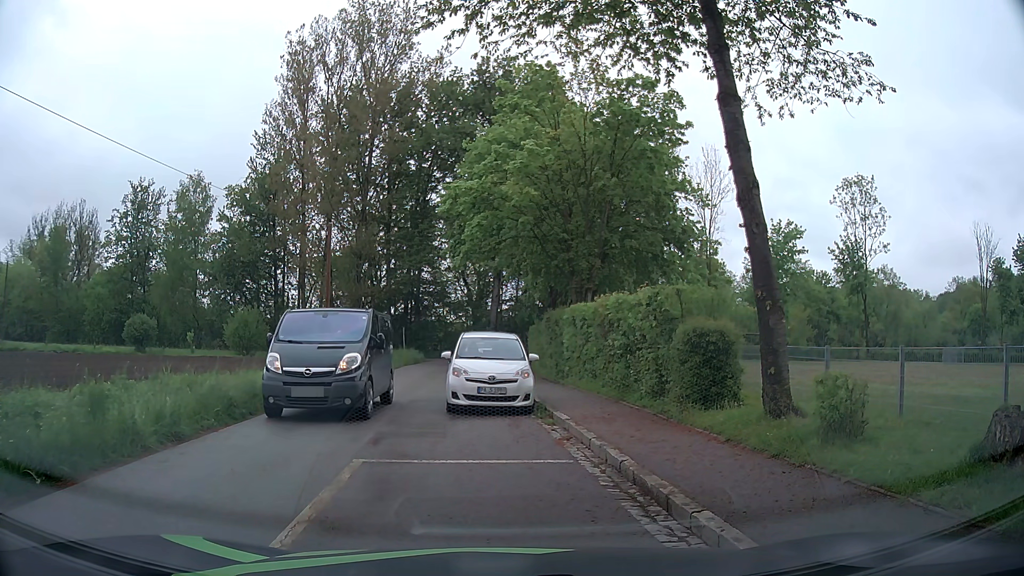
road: tertiary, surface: asphalt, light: Day
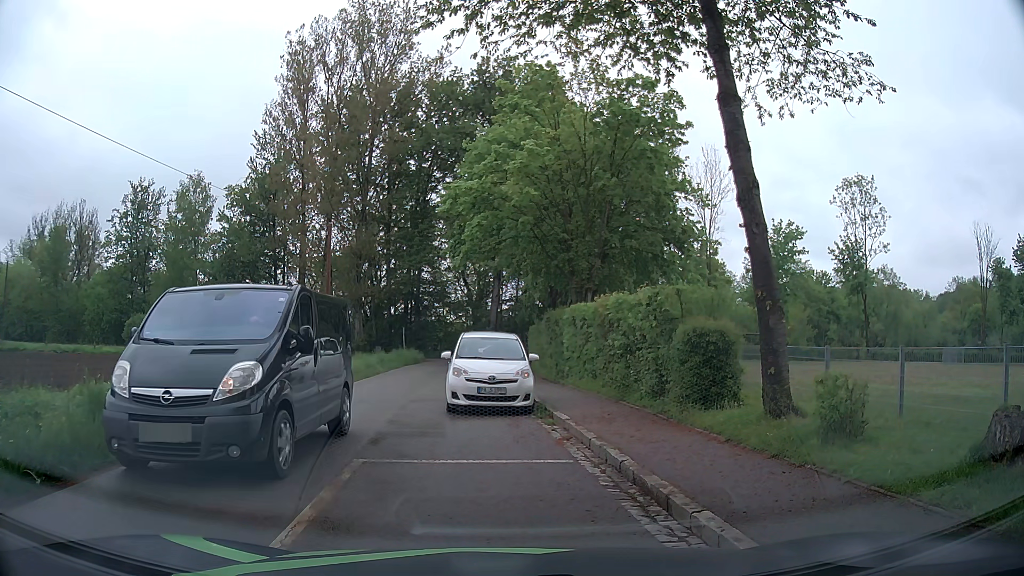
(0.0, 0.0) m; 0°
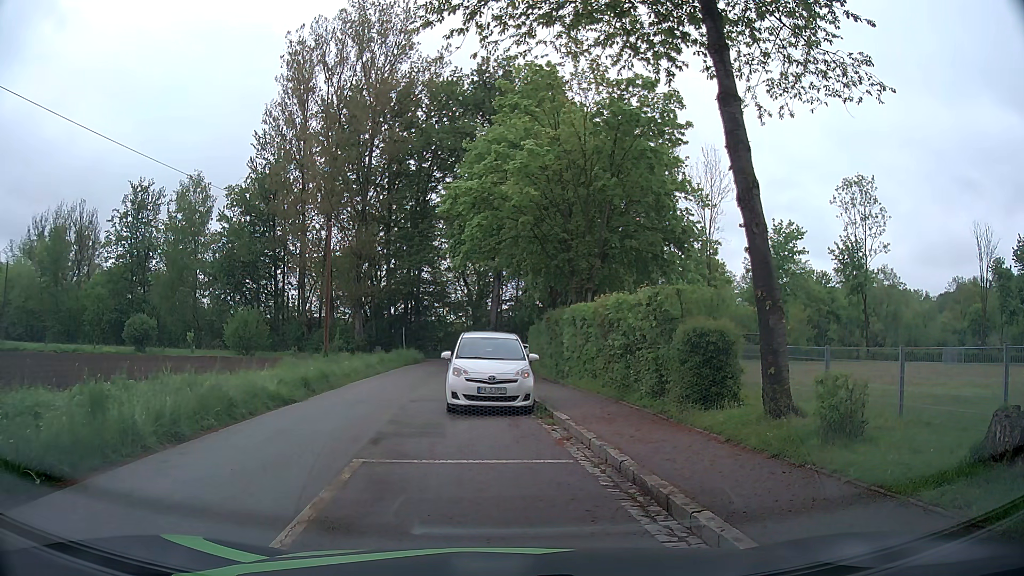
(0.0, 0.0) m; 0°
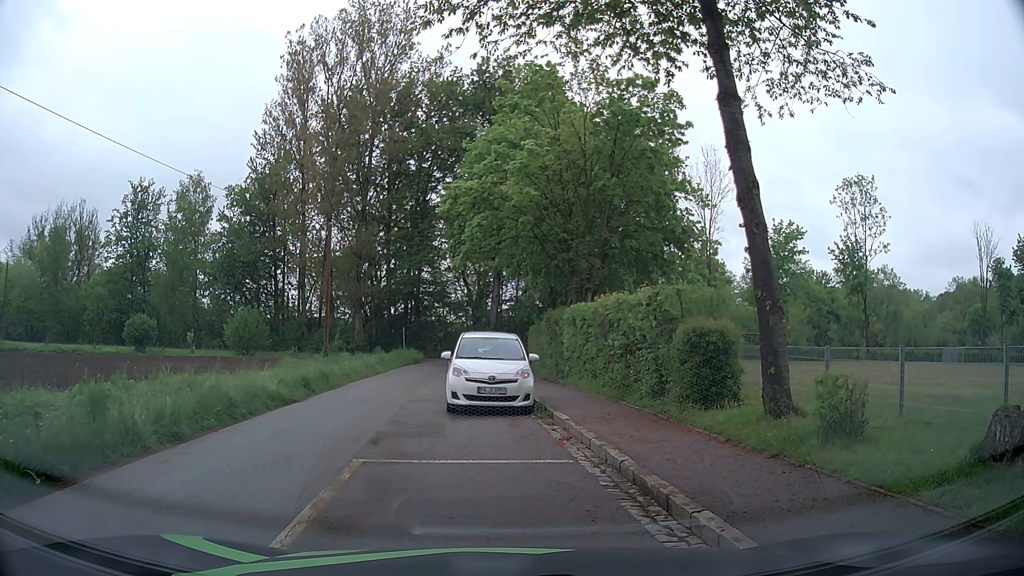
(0.0, 0.0) m; 0°
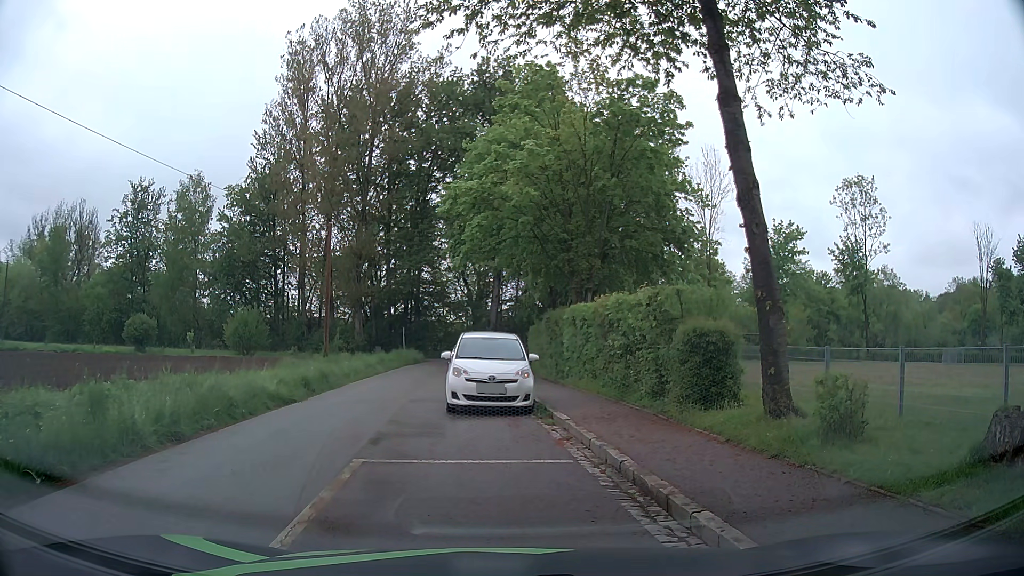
(0.0, 0.0) m; 0°
